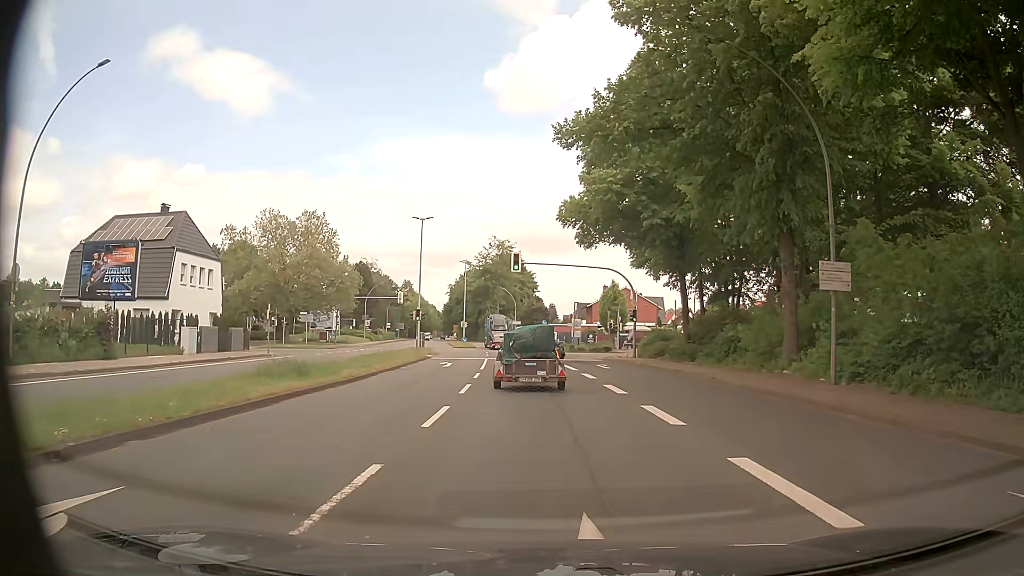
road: primary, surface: asphalt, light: Day
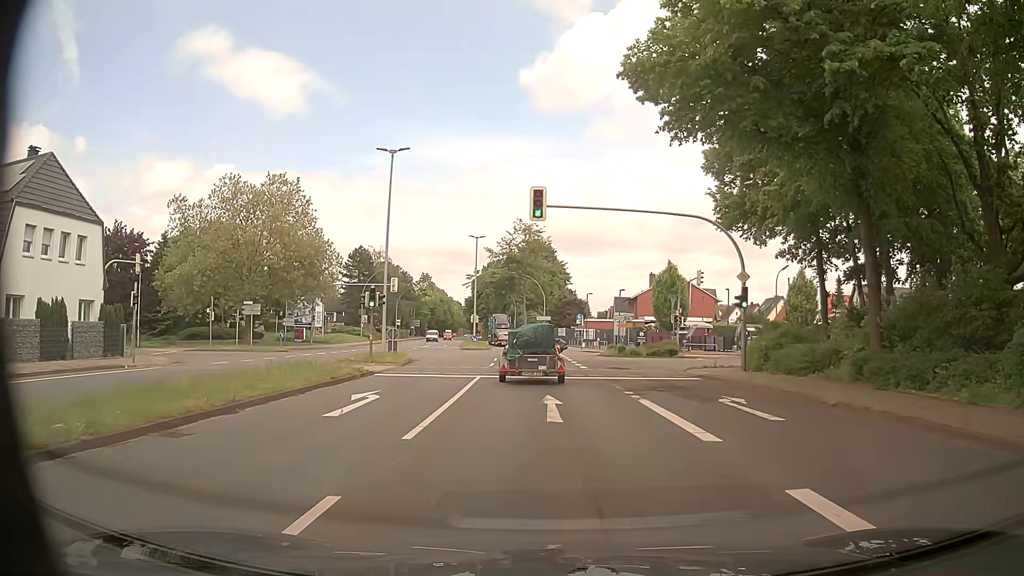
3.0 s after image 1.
(-0.3, +20.0) m; -2°
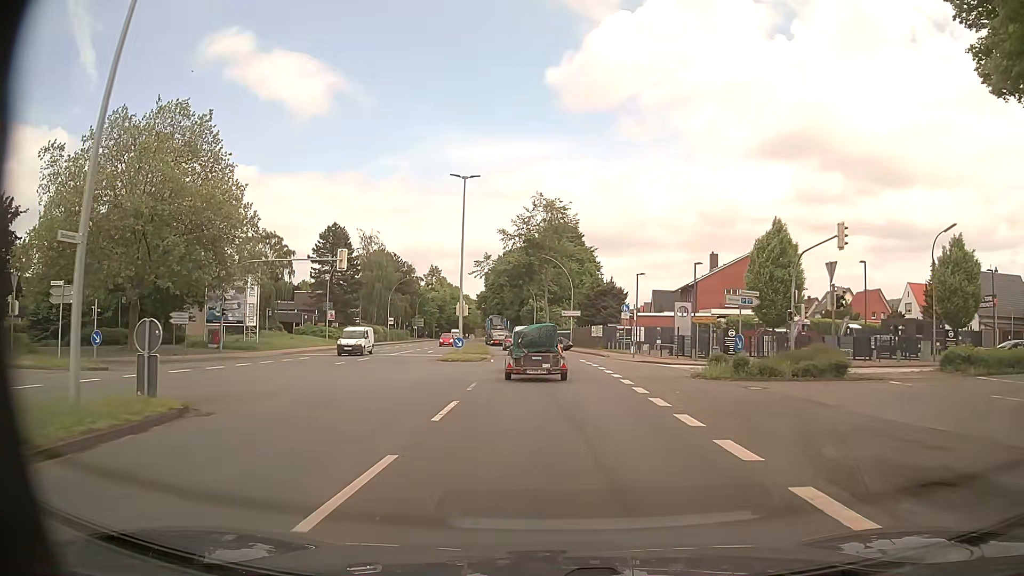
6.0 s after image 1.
(-0.4, +24.3) m; -2°
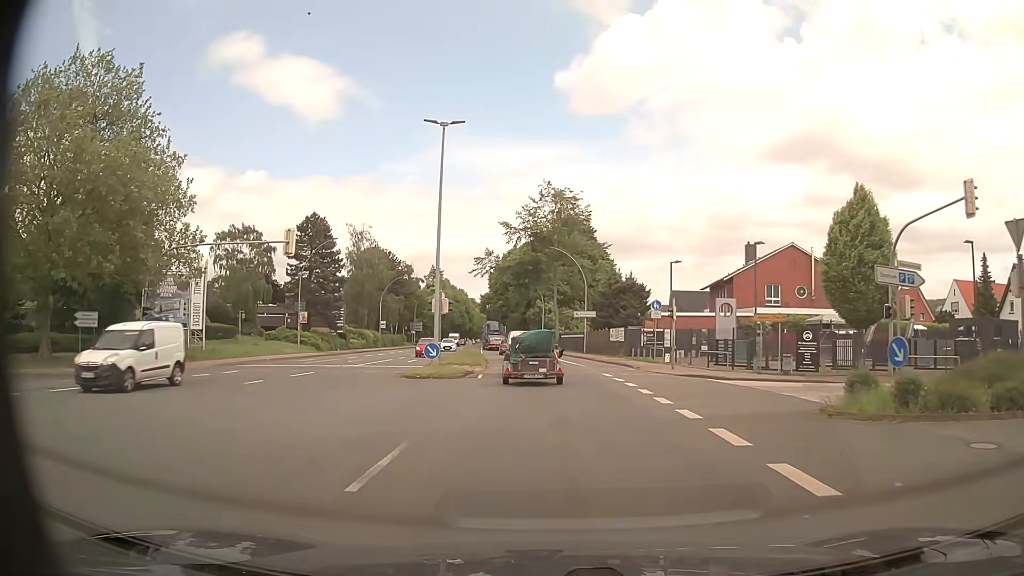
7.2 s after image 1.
(0.0, +10.7) m; 0°
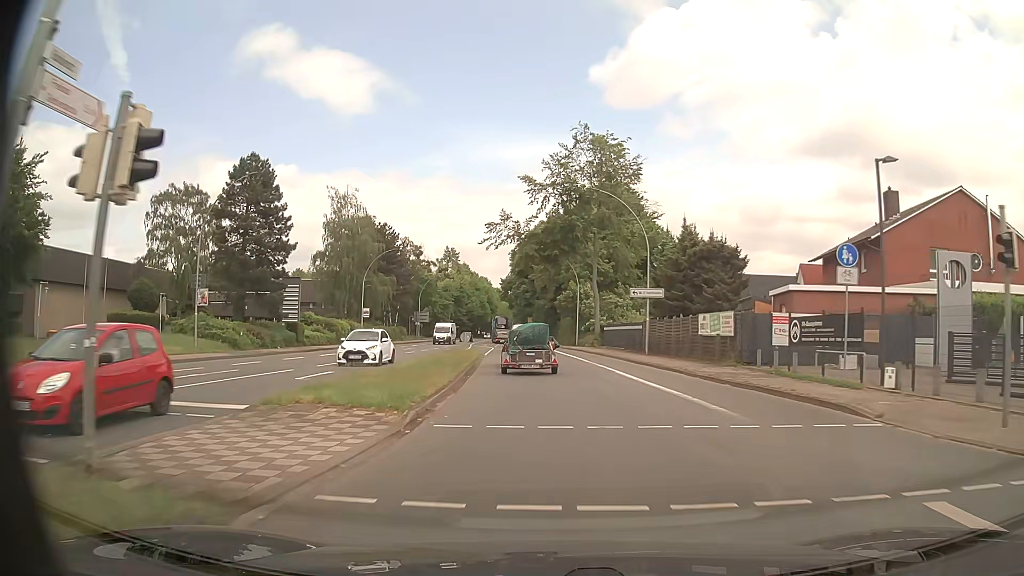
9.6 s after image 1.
(-0.5, +23.4) m; -2°
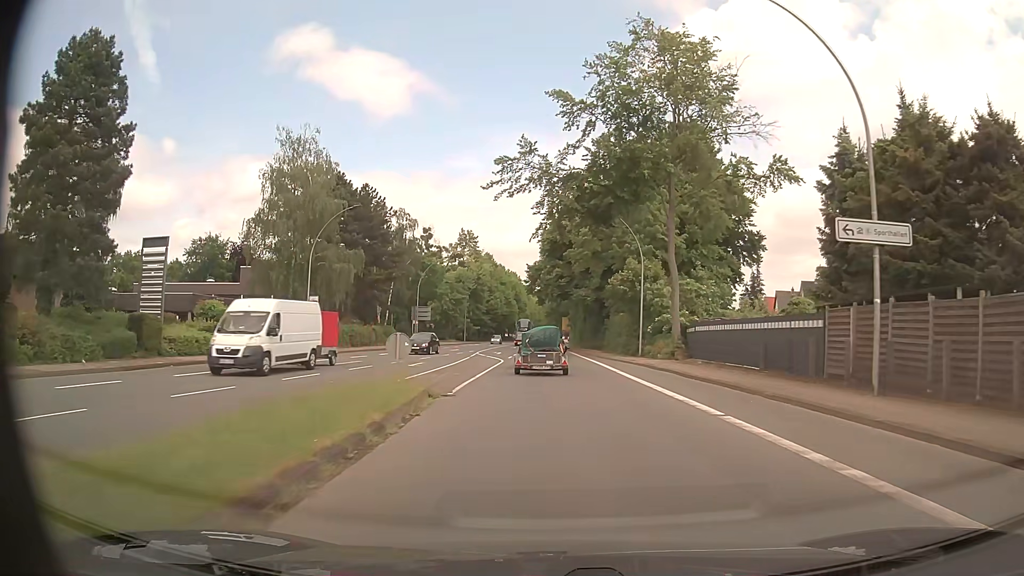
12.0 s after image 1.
(-0.9, +25.8) m; -3°
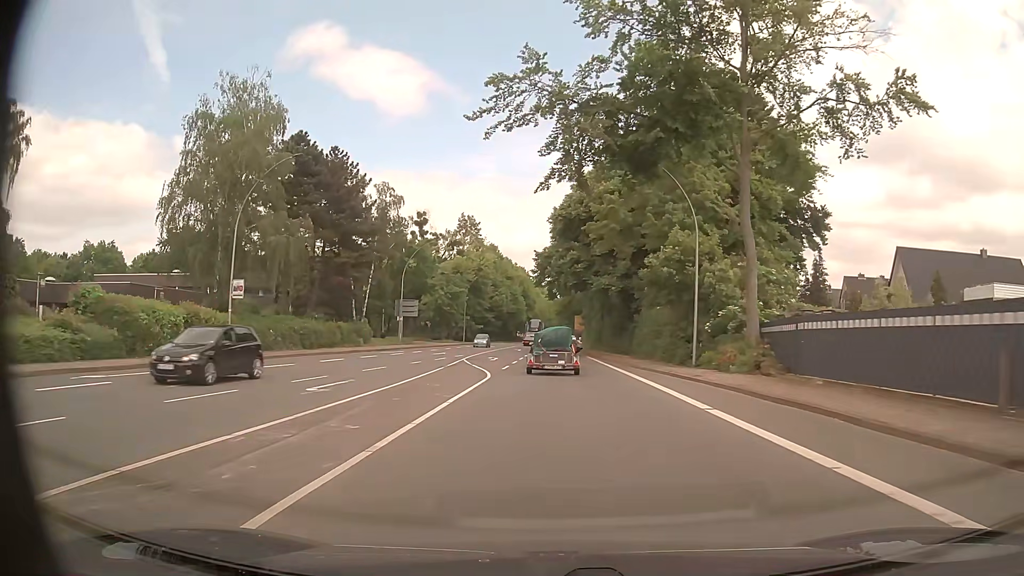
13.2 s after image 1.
(-0.2, +13.7) m; -1°
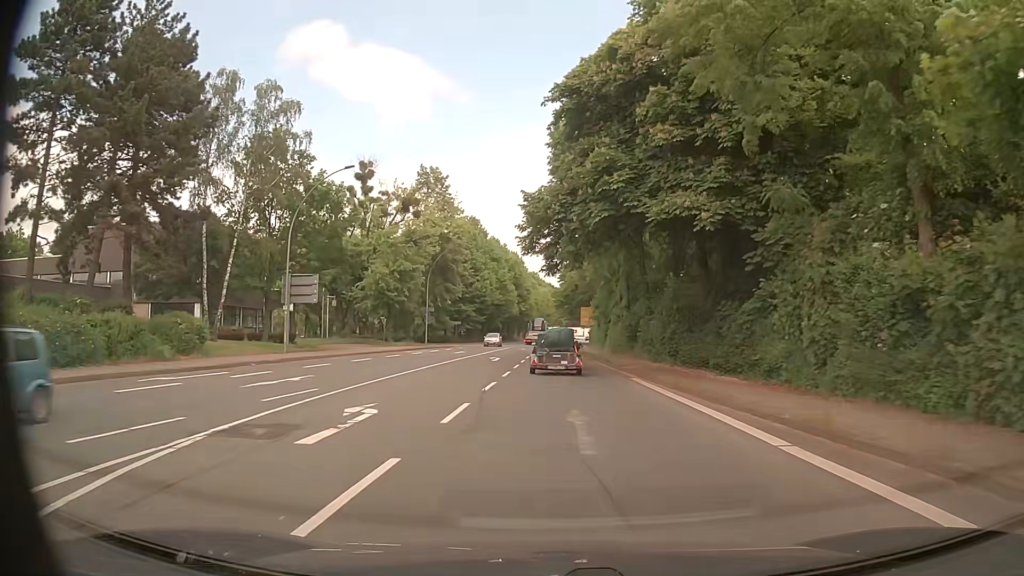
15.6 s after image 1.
(0.0, +28.5) m; +1°
(0, +10) (0, +20) (0, +30) (0, +40) (0, +50) (0, +60) (0, +70) (0, +80) (0, +90) (0, +100) m
